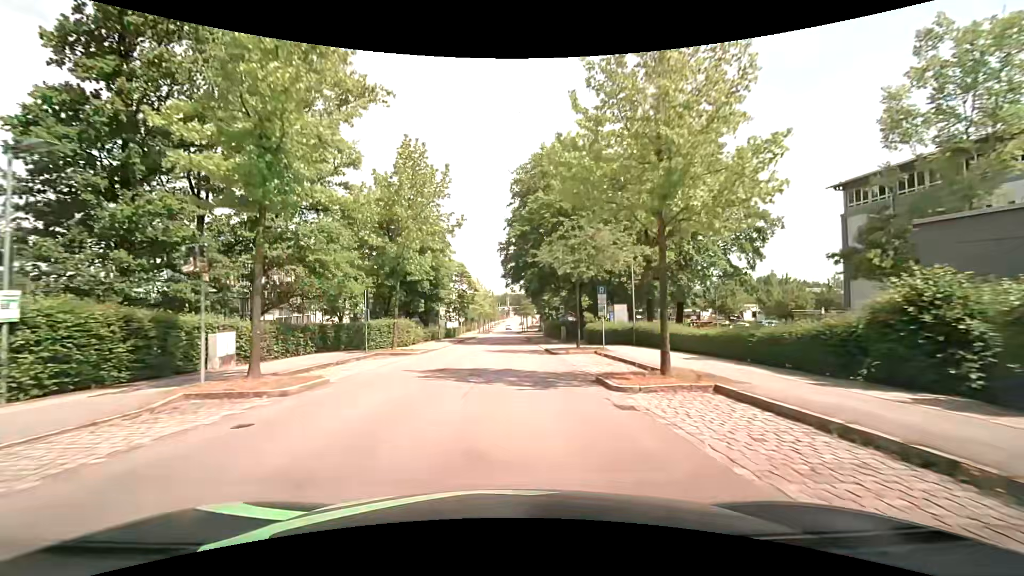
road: residential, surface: asphalt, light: Day
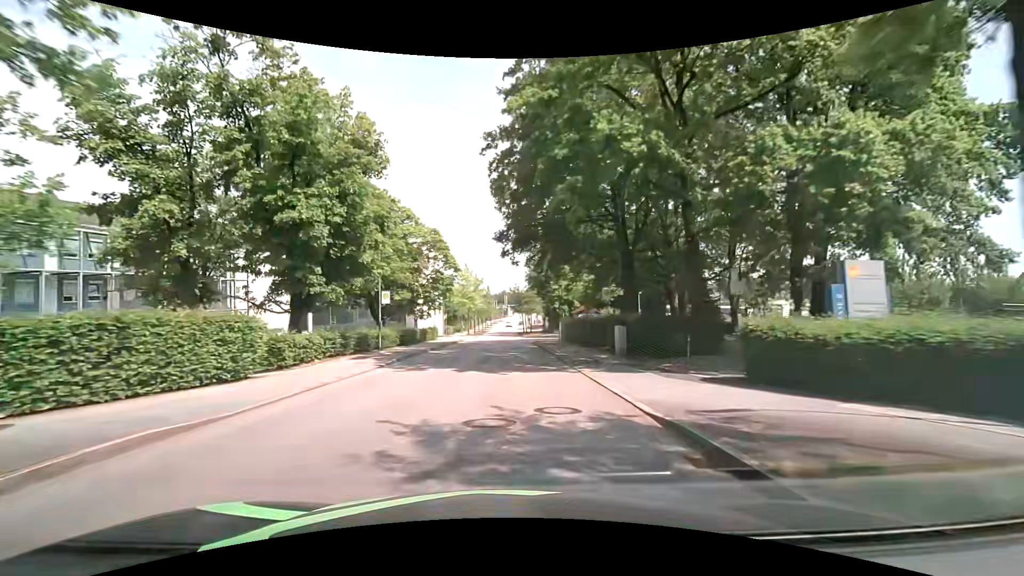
(0.0, +22.6) m; 0°
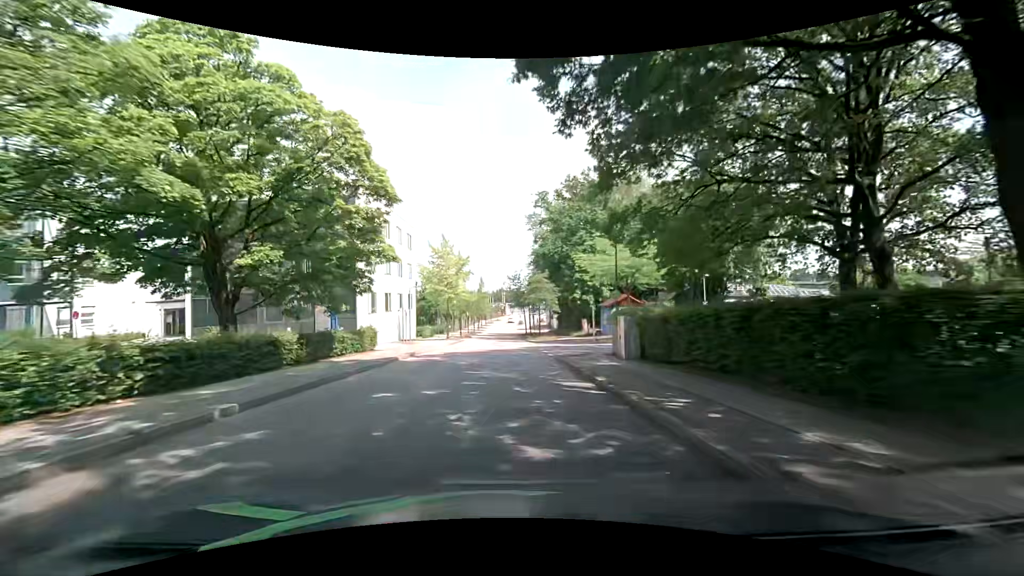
(0.0, +23.0) m; 0°
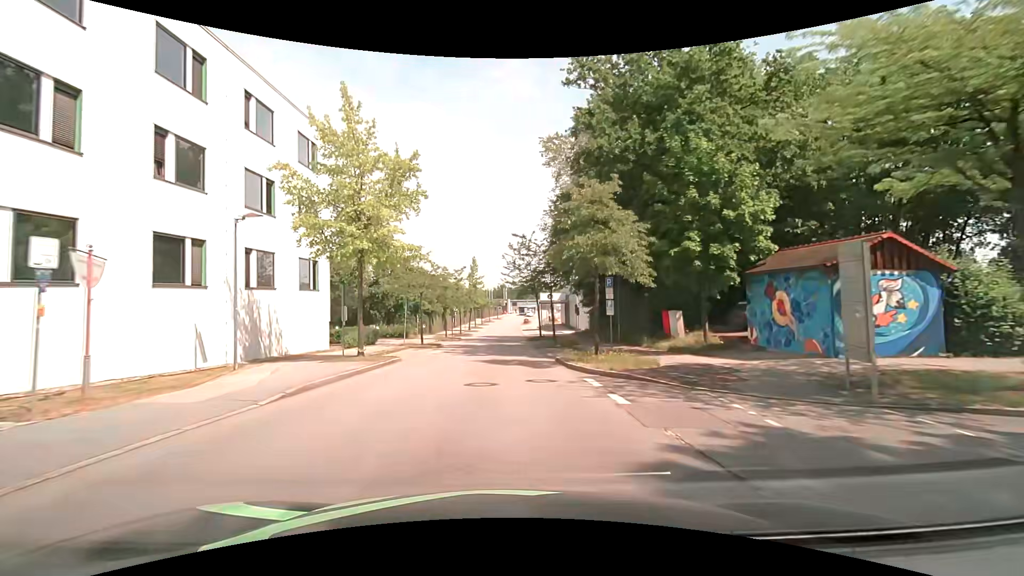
(-0.2, +30.1) m; -1°
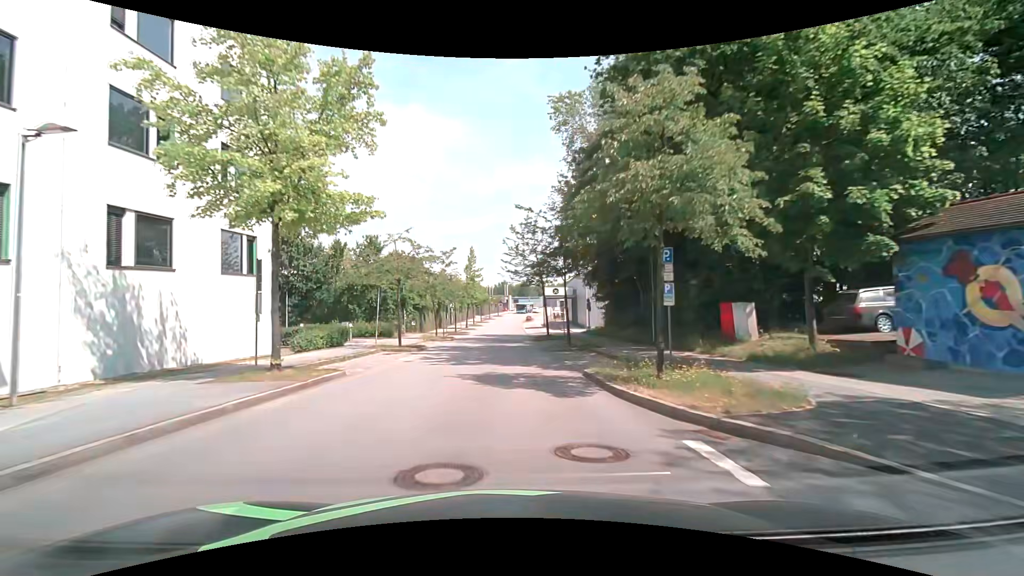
(0.0, +7.4) m; 0°
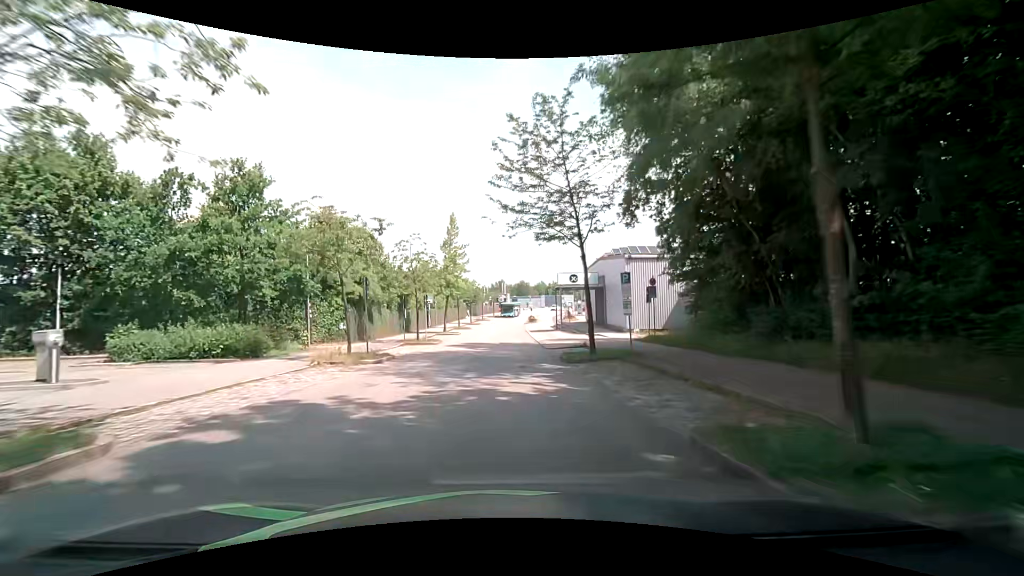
(+0.1, +22.0) m; 0°
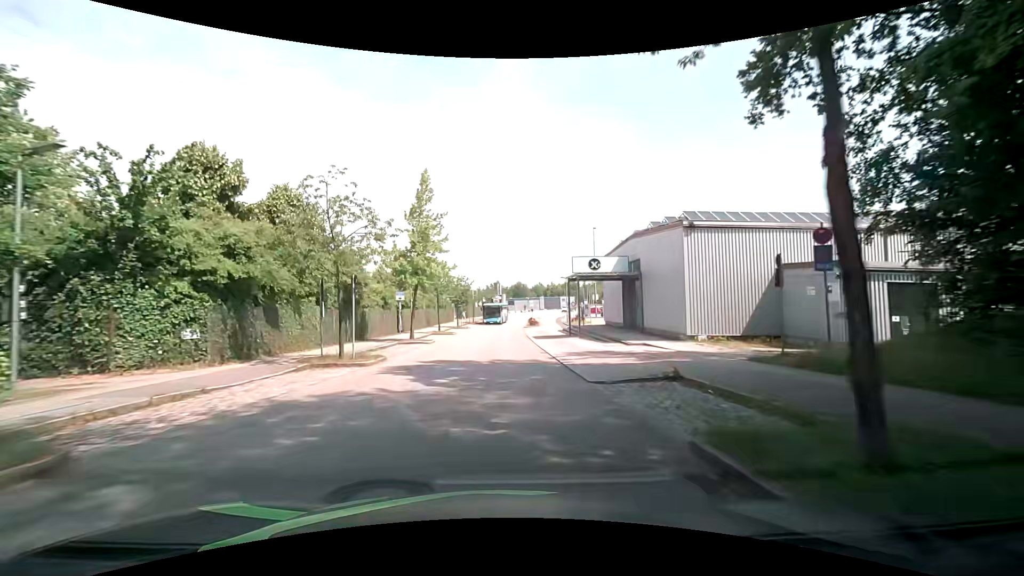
(0.0, +14.4) m; 0°
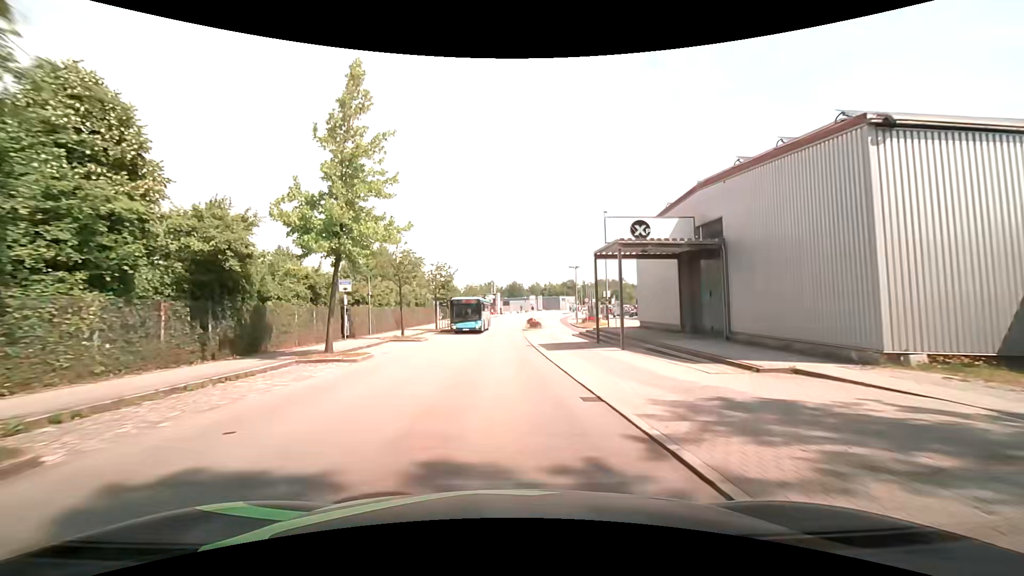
(+0.1, +14.1) m; +1°
(0, +10) (0, +20) (0, +30) (0, +40) (0, +50) (0, +60) (+1, +70) (+2, +80) (+4, +90) (+6, +100) m
